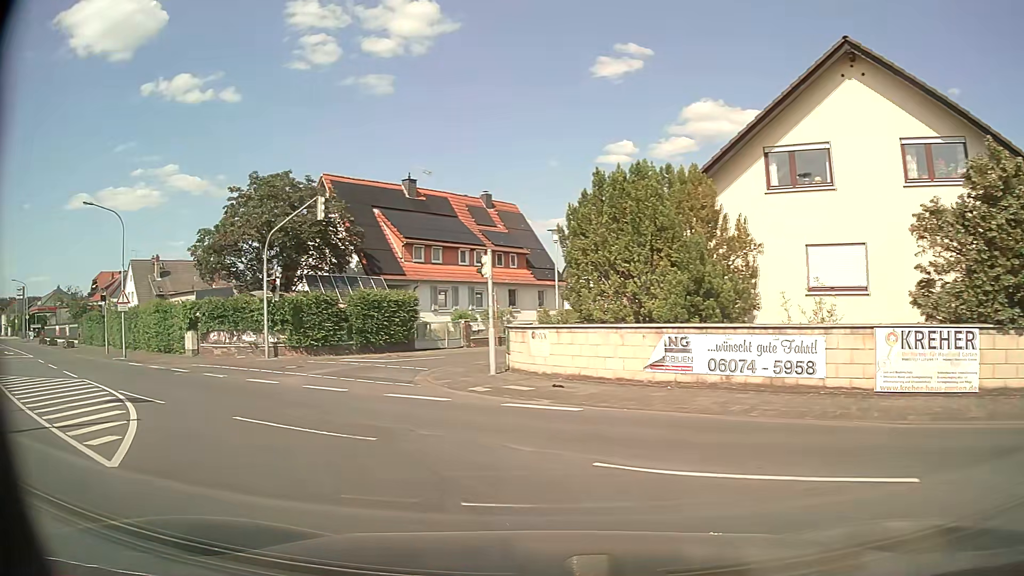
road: secondary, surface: asphalt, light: Day
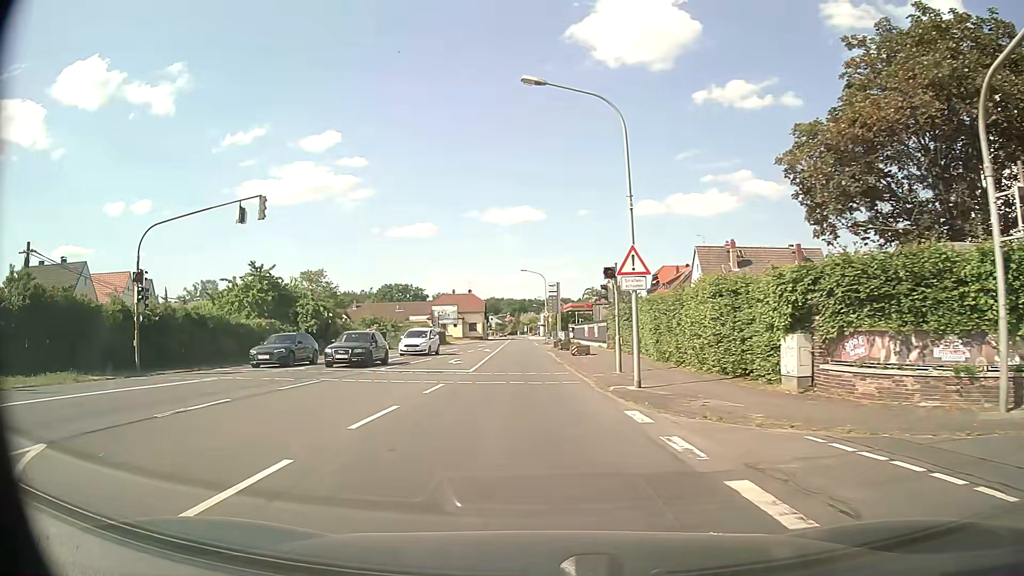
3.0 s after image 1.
(-8.3, +16.5) m; -50°
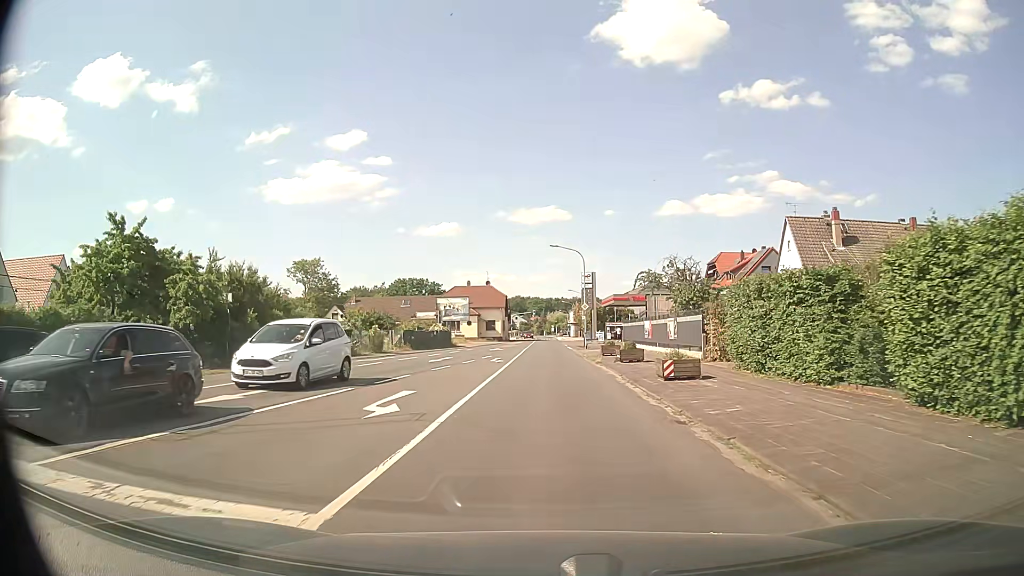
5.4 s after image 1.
(-0.8, +20.0) m; -2°
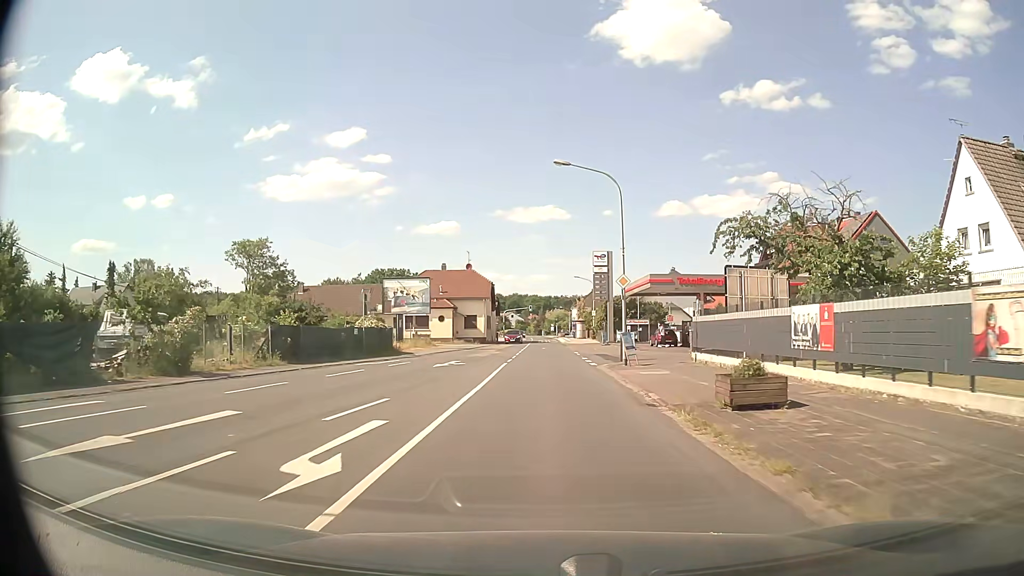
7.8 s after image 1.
(+0.1, +25.3) m; 0°
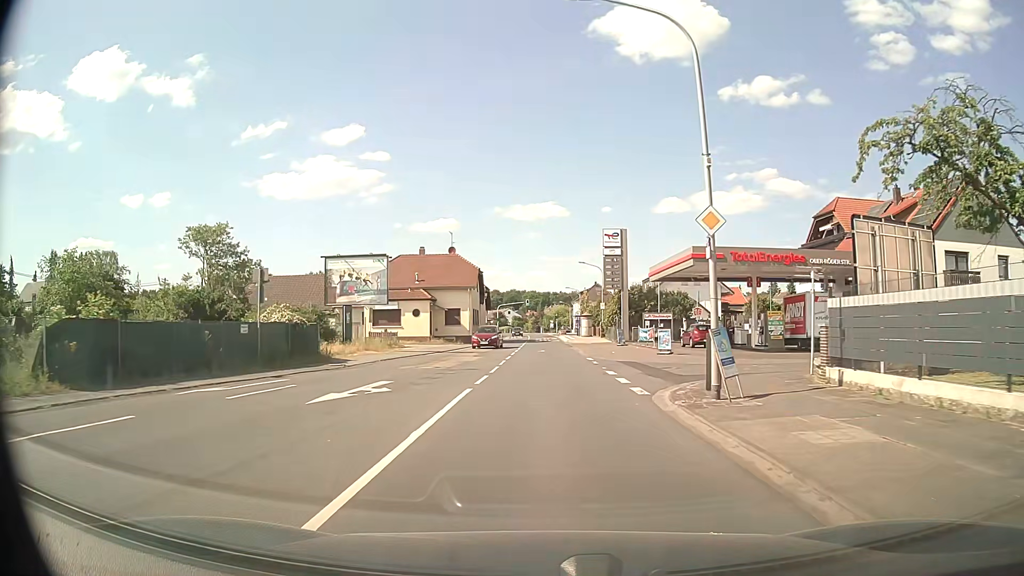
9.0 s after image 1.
(0.0, +13.6) m; 0°
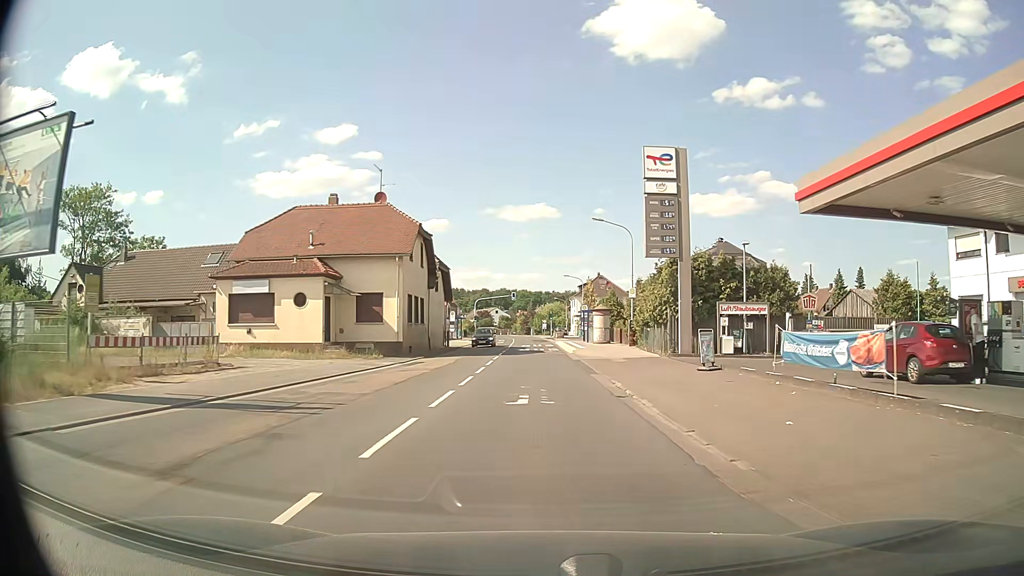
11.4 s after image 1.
(+0.1, +26.9) m; +1°
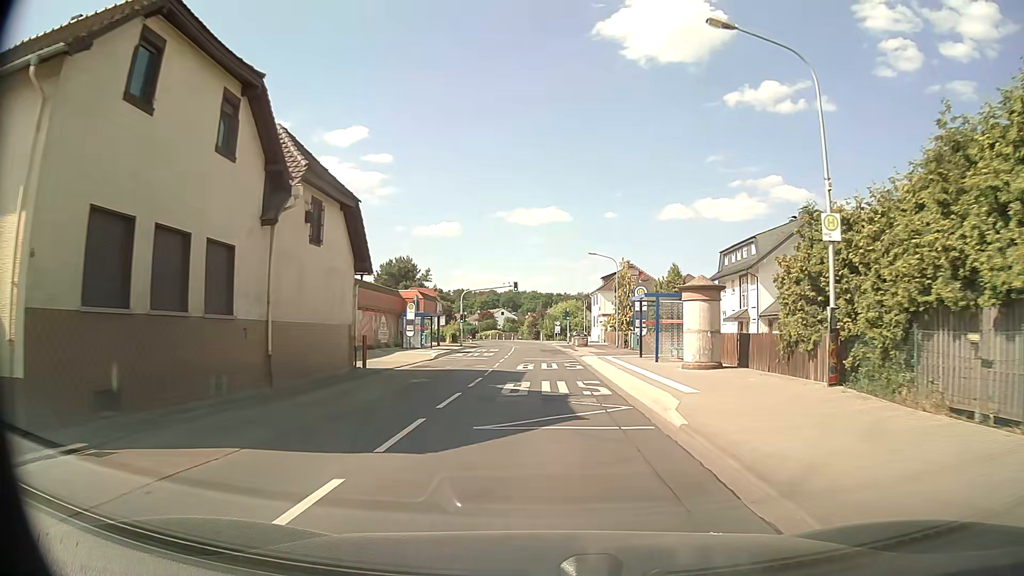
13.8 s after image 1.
(-0.4, +26.6) m; -1°
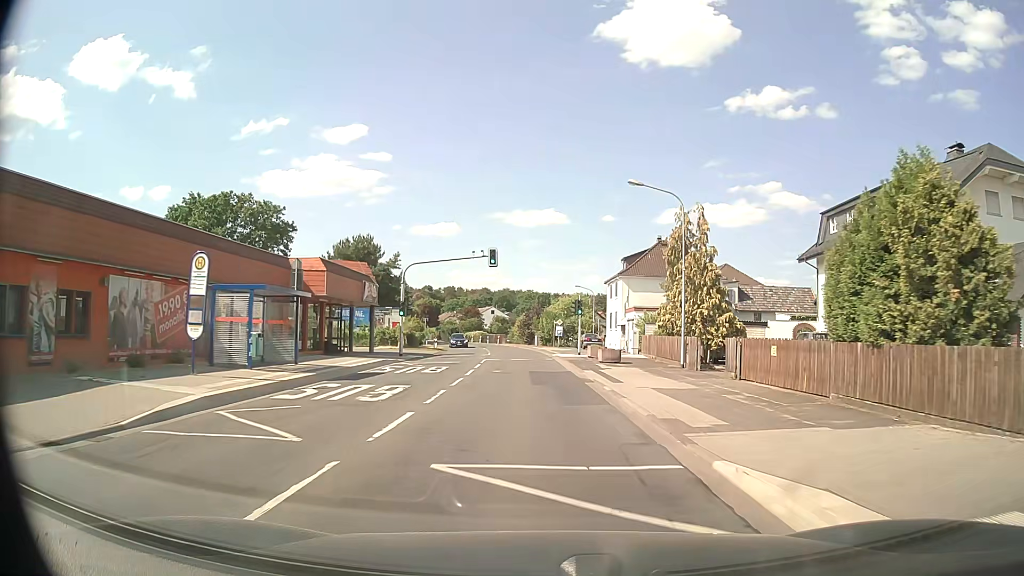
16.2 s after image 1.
(+0.1, +26.7) m; 0°
(0, +10) (0, +20) (-1, +30) (-1, +40) (-2, +50) (-3, +60) (-4, +70) (-6, +80) (-8, +89) (-11, +99) m
